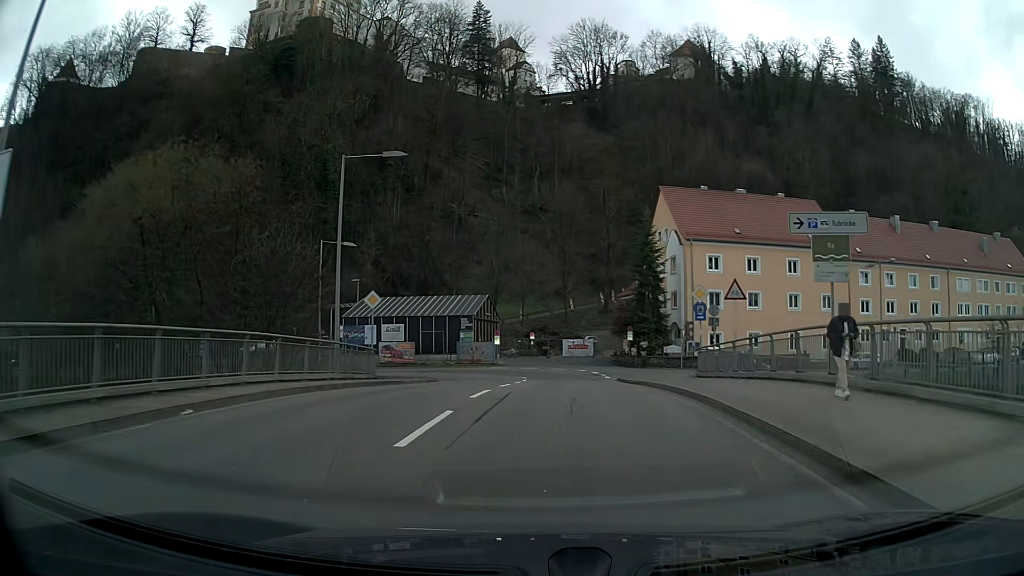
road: primary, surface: asphalt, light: Day
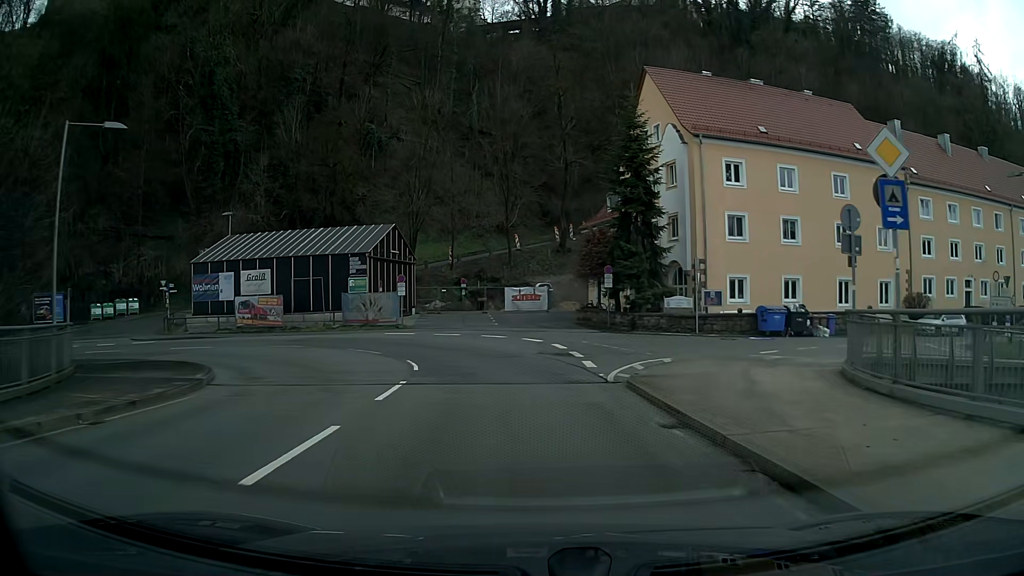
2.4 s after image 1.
(+1.0, +20.4) m; +4°
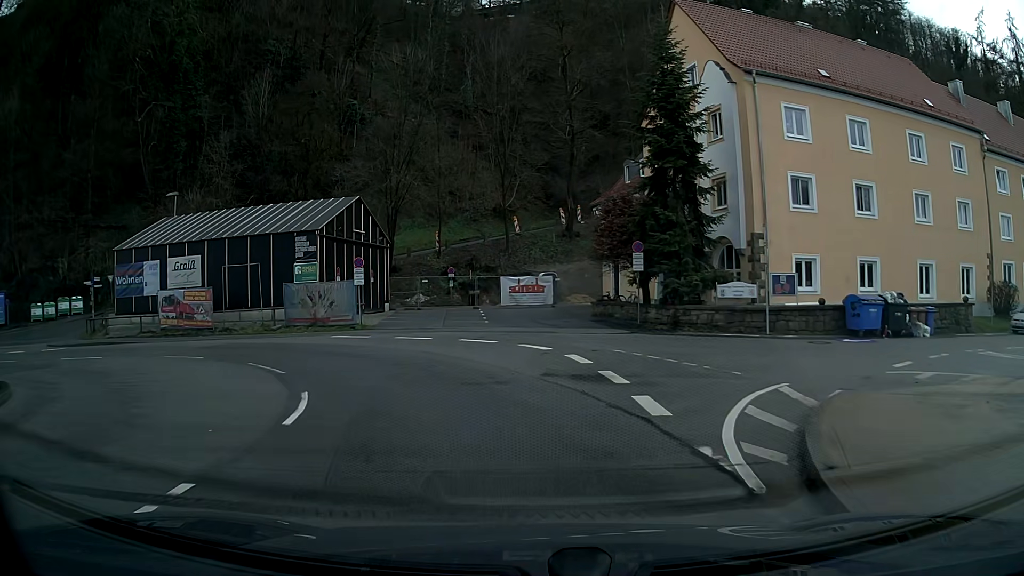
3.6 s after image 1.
(-0.1, +9.5) m; -2°
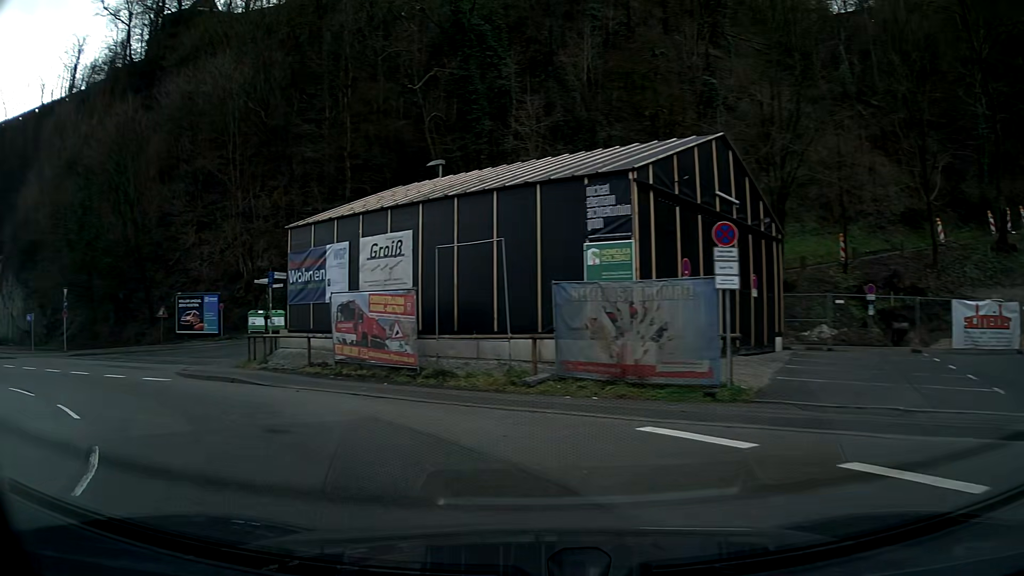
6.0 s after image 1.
(-3.9, +16.3) m; -36°
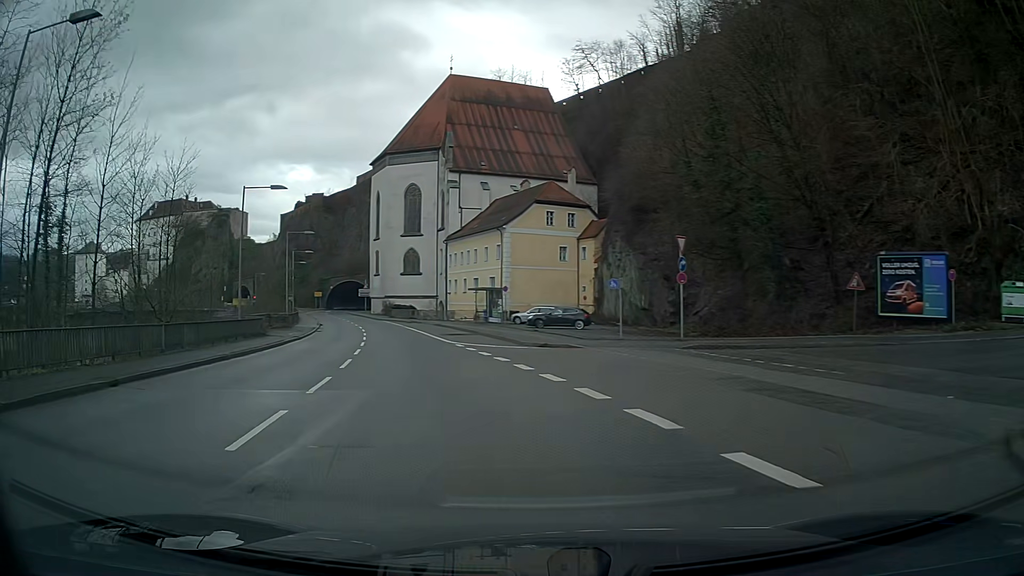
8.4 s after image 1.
(-9.1, +15.7) m; -54°
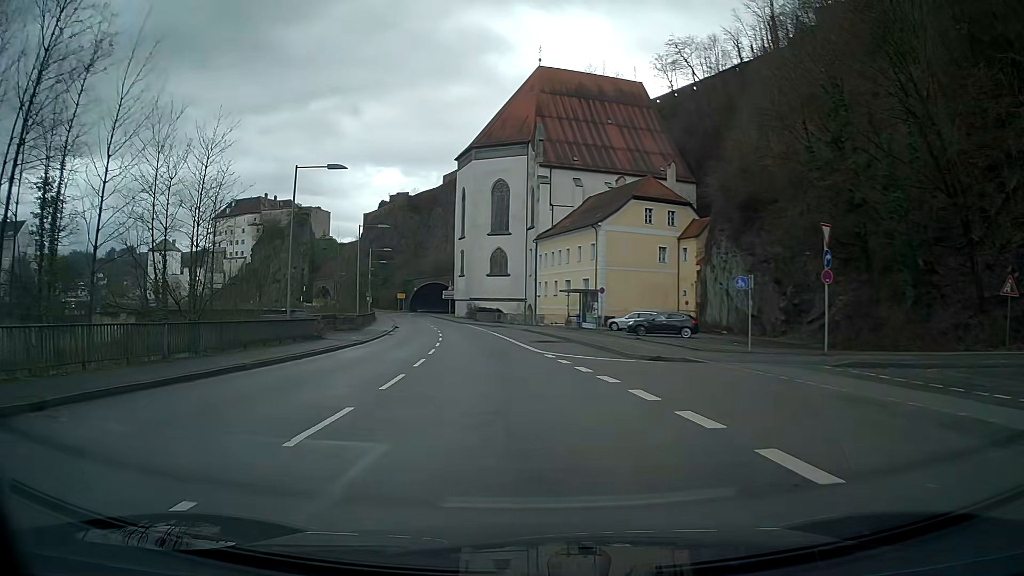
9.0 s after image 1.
(-0.3, +5.6) m; -5°
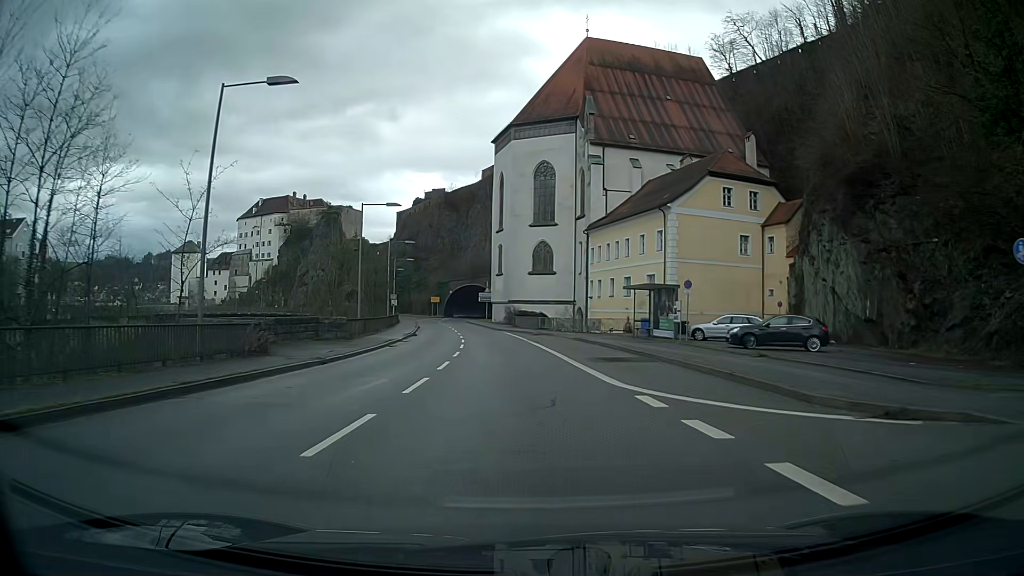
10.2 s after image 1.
(-0.6, +12.7) m; -4°
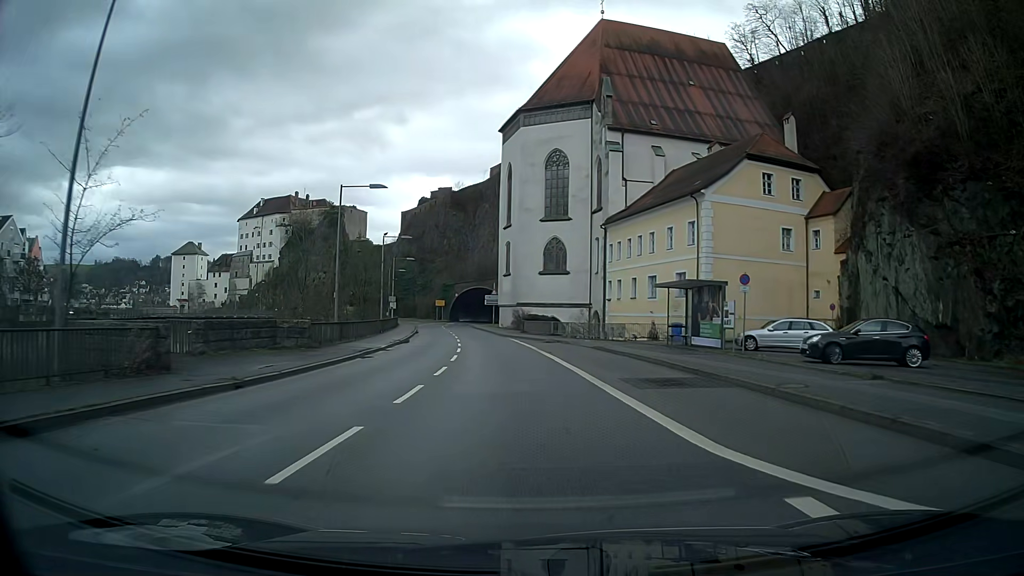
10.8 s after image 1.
(-0.1, +7.1) m; -1°
(0, +10) (-1, +20) (-1, +30) (-3, +40) (-4, +50) (-5, +60) (-7, +70) (-9, +79) (-10, +89) (-10, +99) m
